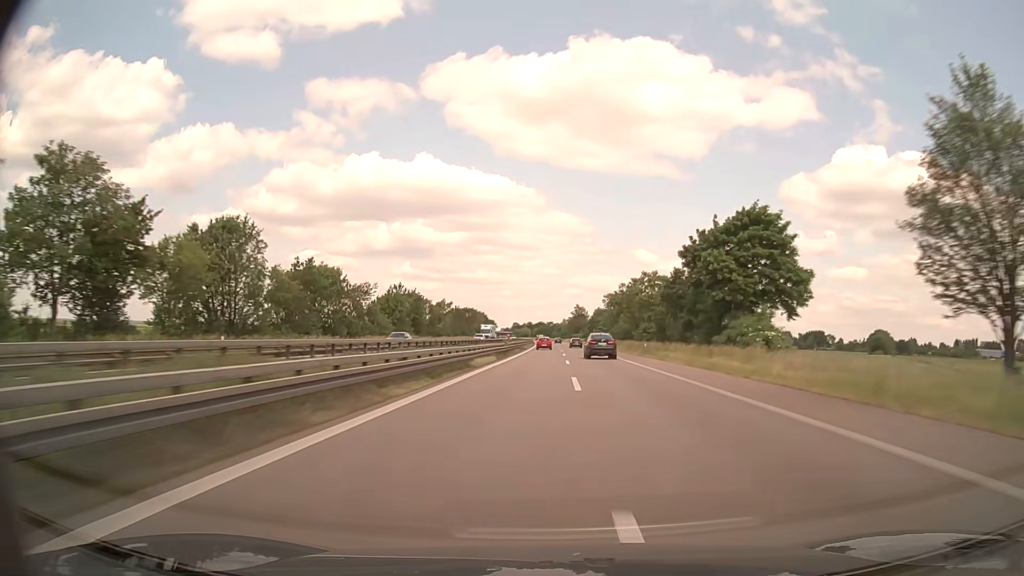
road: trunk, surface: asphalt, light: Day
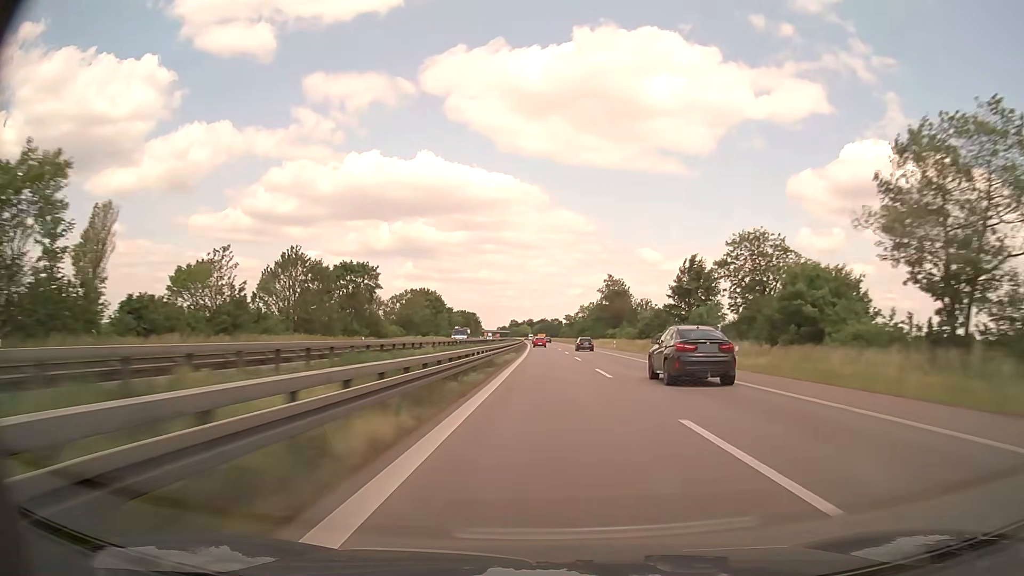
(-0.4, +120.1) m; 0°
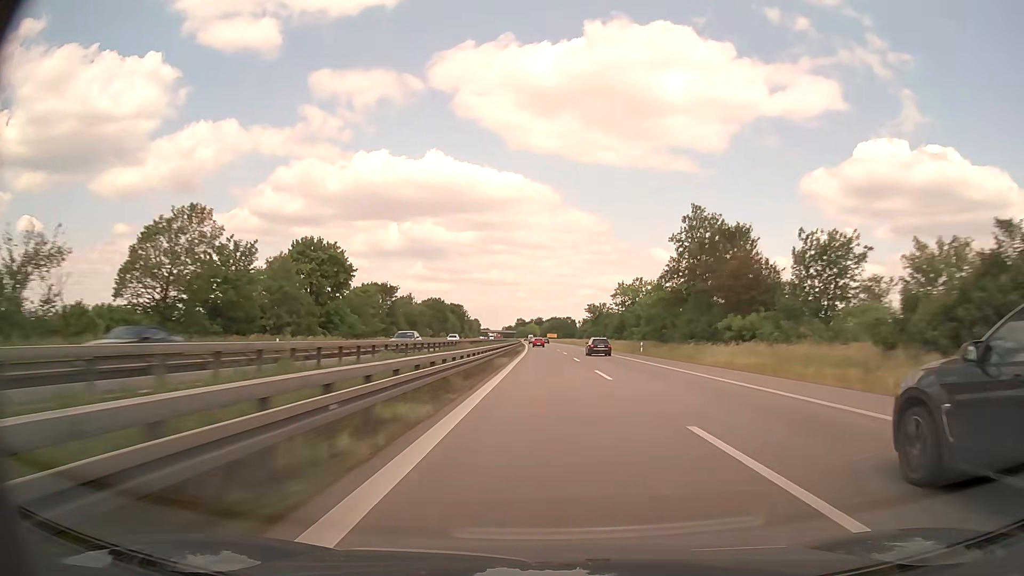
(-0.5, +72.7) m; -1°
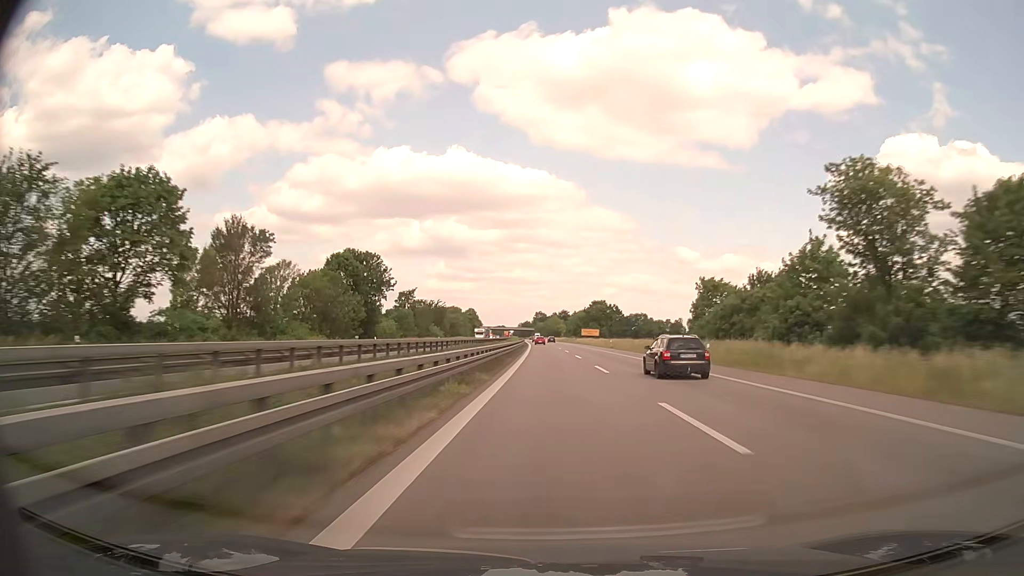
(-2.1, +122.2) m; -2°
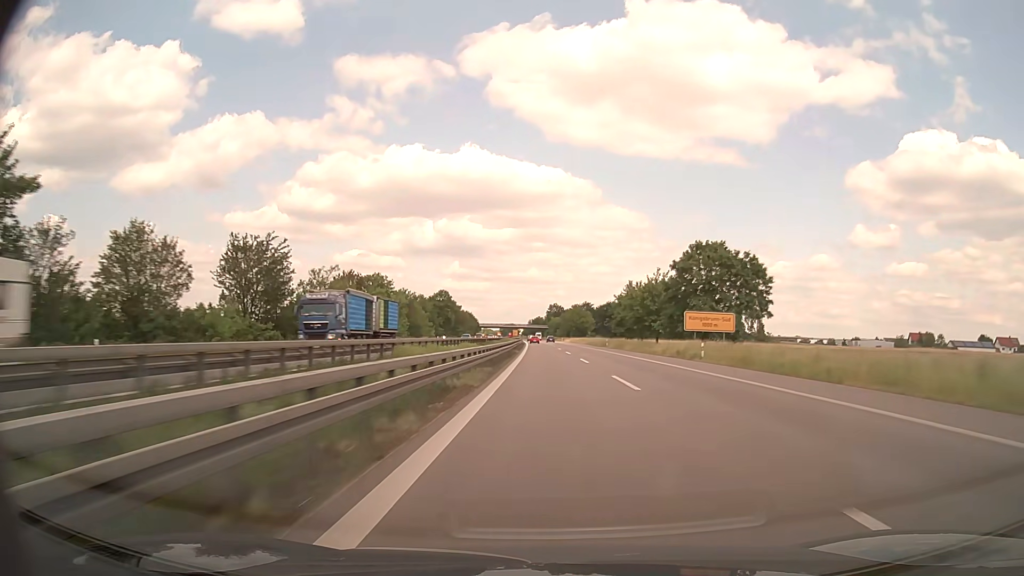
(-1.0, +98.5) m; -1°
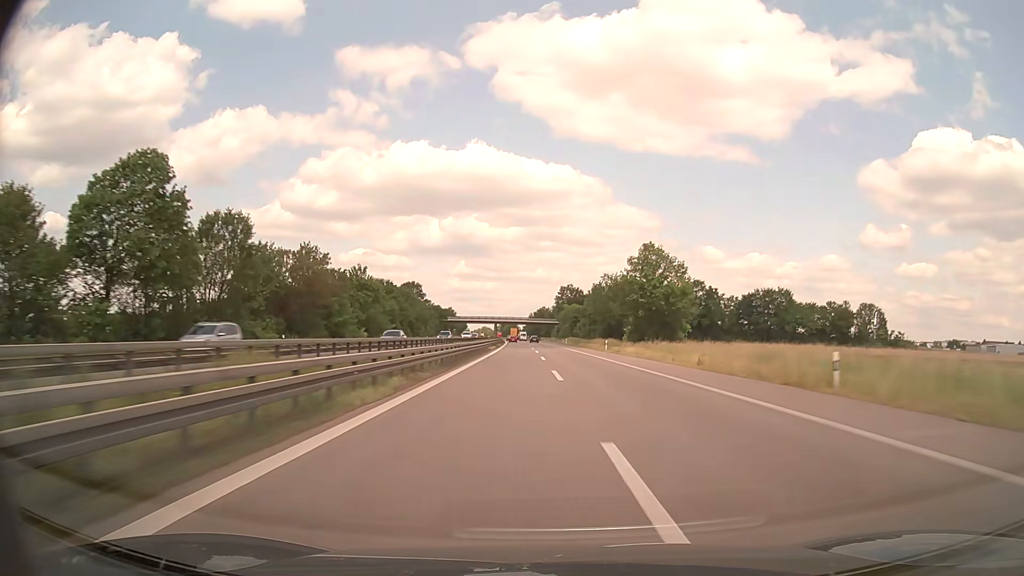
(-0.7, +121.9) m; -1°
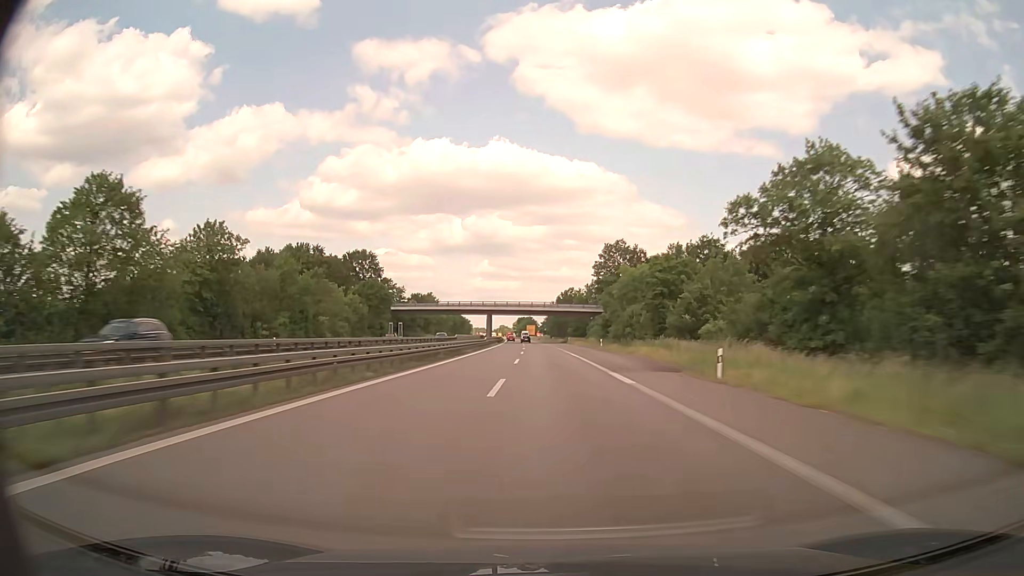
(-1.0, +95.2) m; -2°
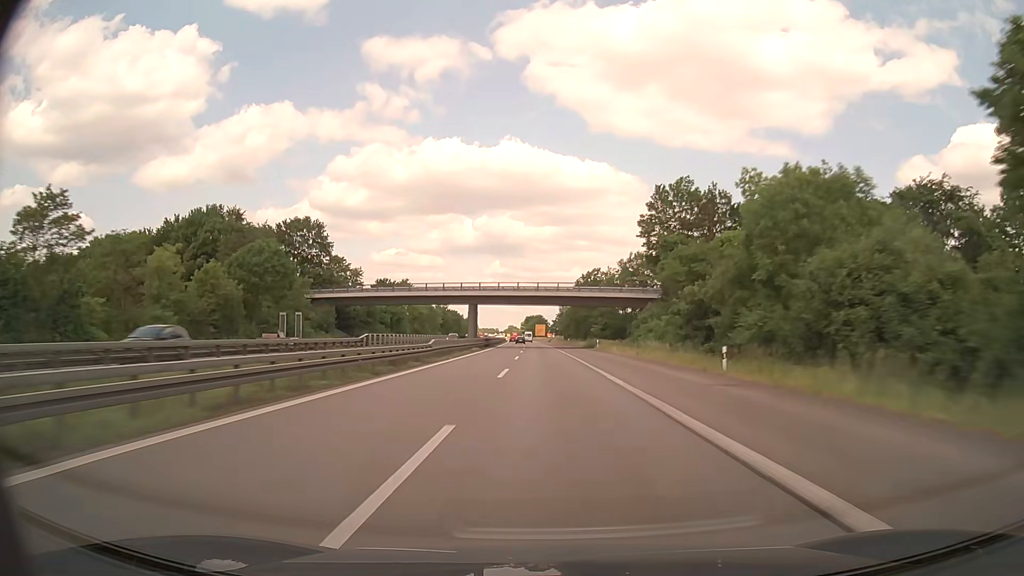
(-0.5, +46.4) m; -1°
(0, +10) (0, +20) (0, +30) (0, +40) (0, +50) (-1, +60) (-1, +70) (-1, +80) (-1, +90) (-2, +100) m
